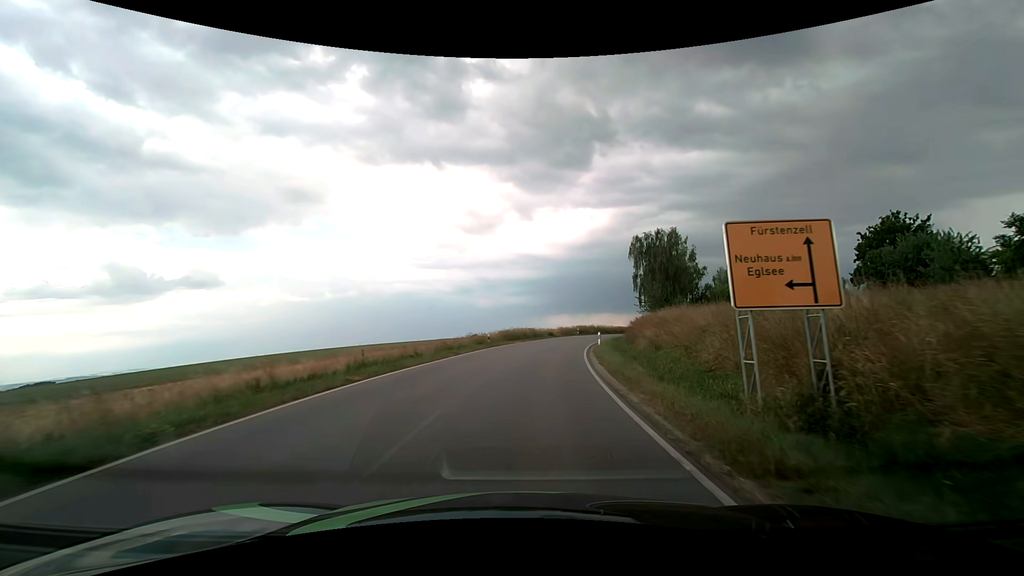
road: tertiary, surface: asphalt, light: Day
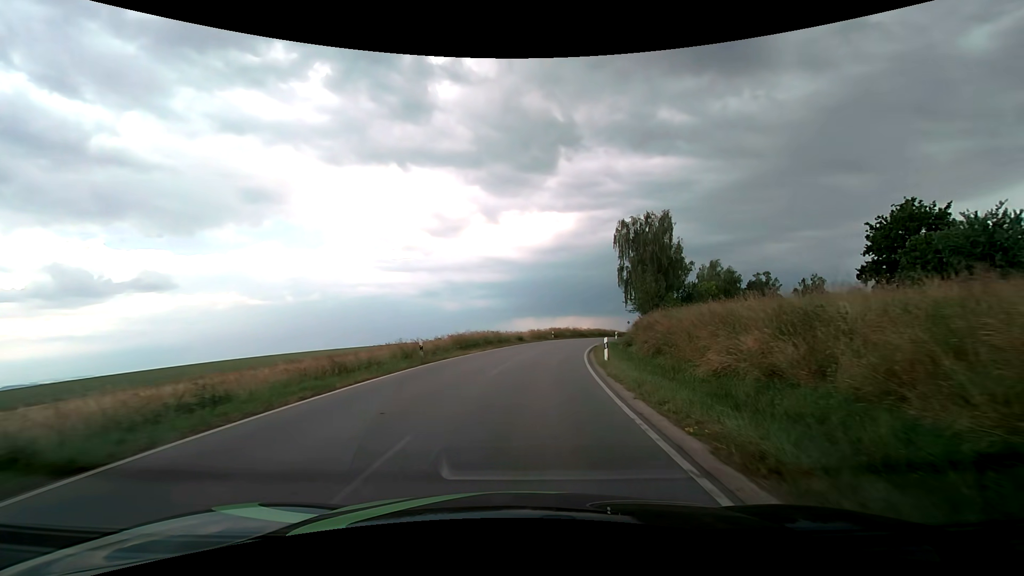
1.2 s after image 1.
(+0.5, +14.0) m; +4°
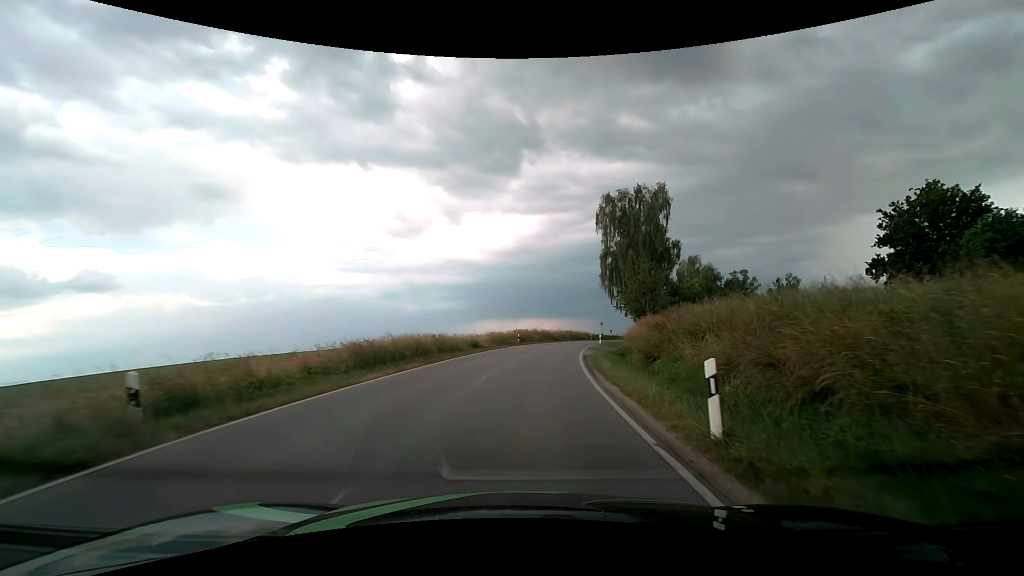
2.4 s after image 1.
(+0.5, +14.0) m; +4°
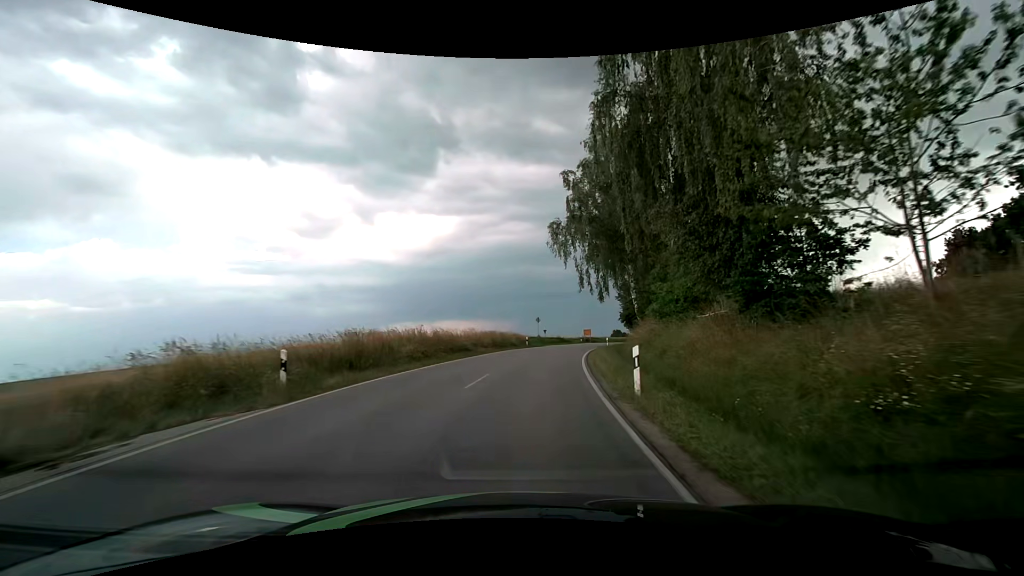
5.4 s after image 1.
(+3.1, +36.0) m; +9°
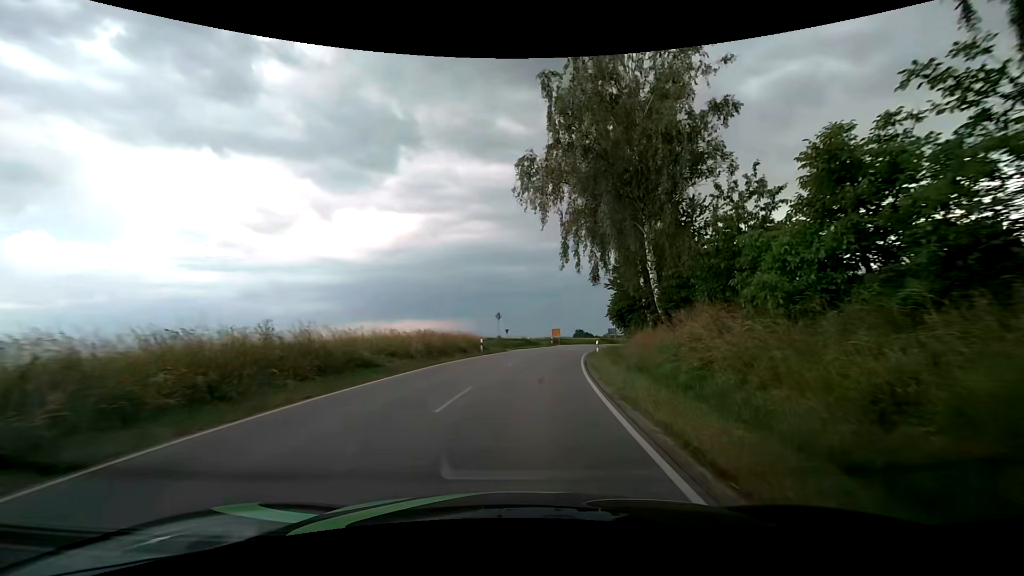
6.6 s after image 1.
(+0.6, +15.0) m; +4°
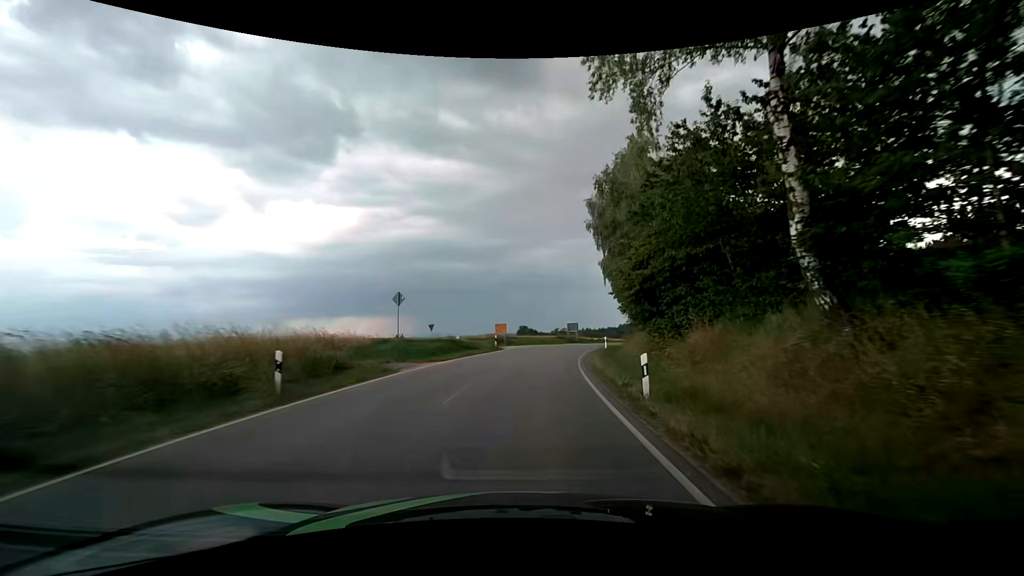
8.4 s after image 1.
(+1.4, +22.9) m; +7°
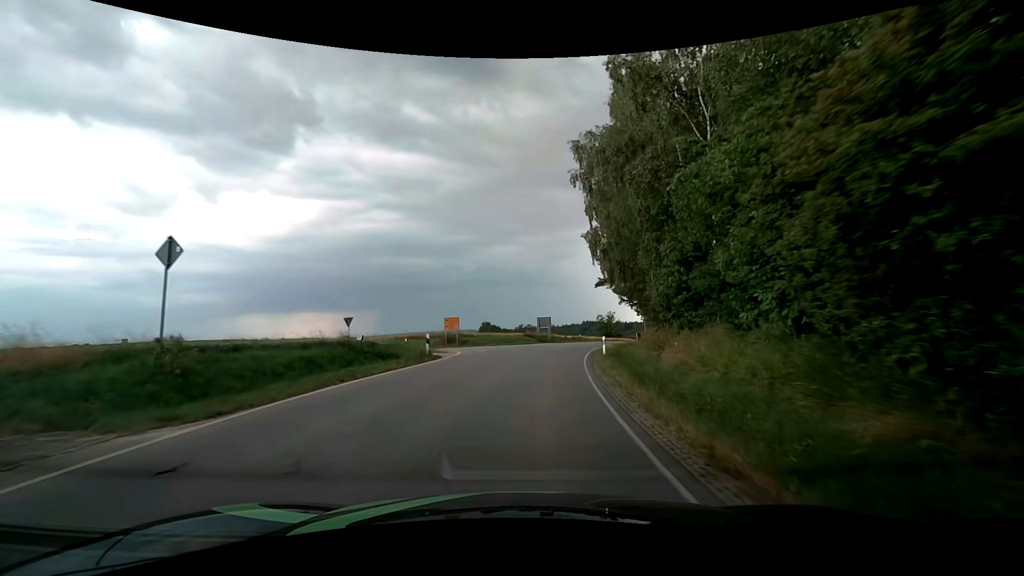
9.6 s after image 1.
(+0.6, +15.5) m; +4°
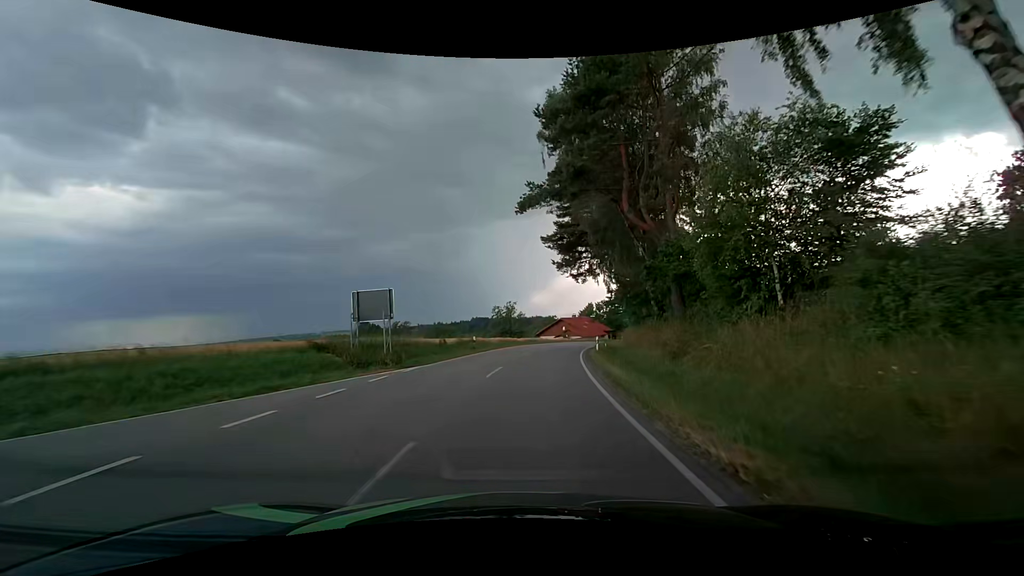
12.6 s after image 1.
(+4.0, +38.4) m; +12°
(0, +10) (+1, +20) (+2, +30) (+4, +40) (+6, +50) (+9, +59) (+12, +69) (+16, +78) (+20, +87) (+24, +96) m
